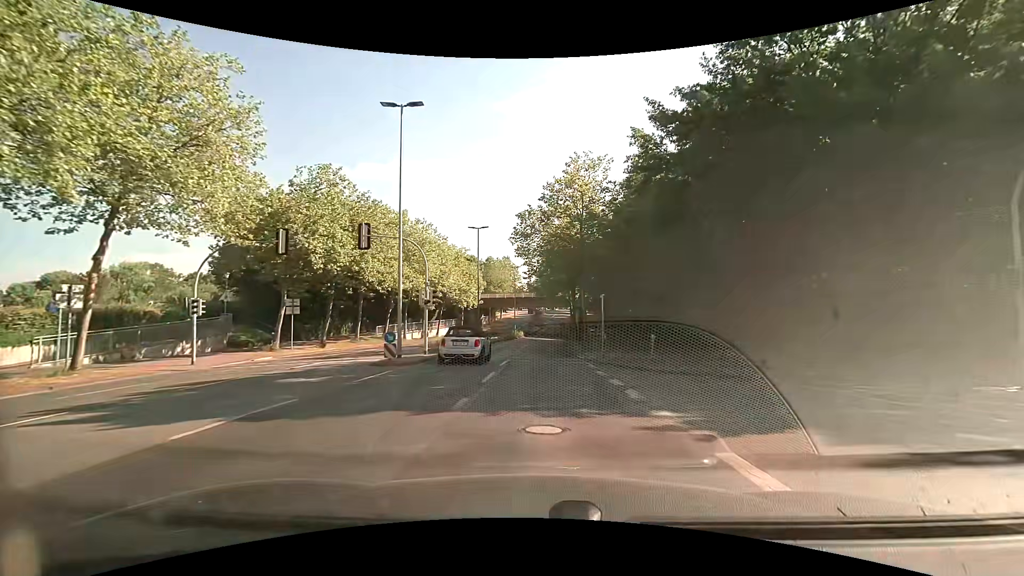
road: tertiary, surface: asphalt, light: Day
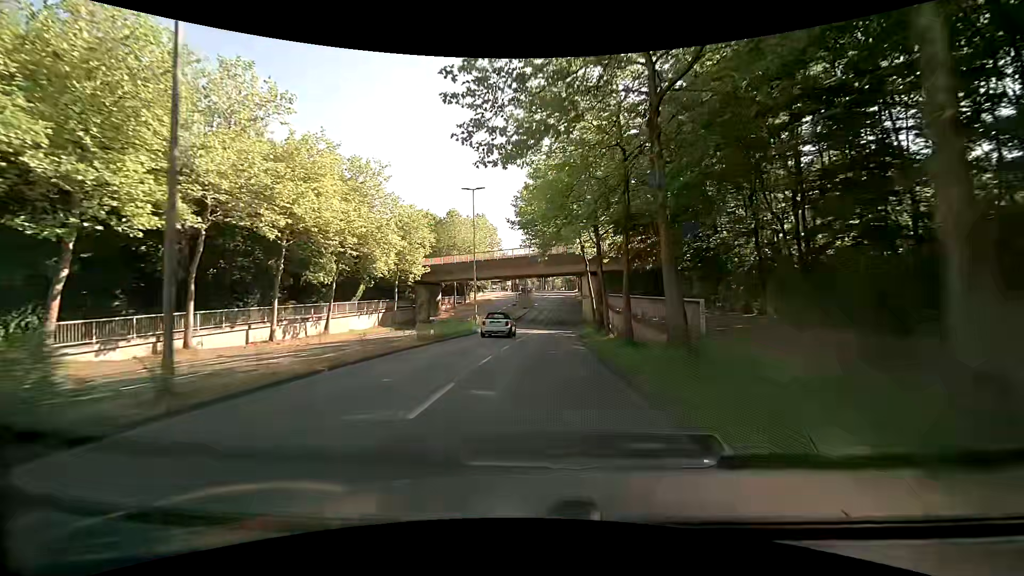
(+0.3, +37.3) m; +1°
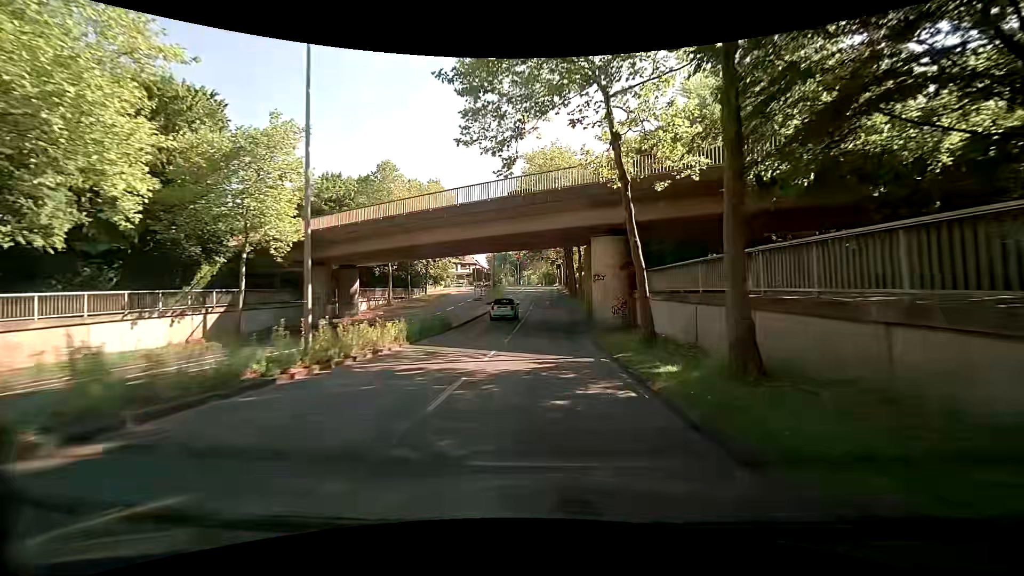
(+0.4, +24.0) m; +3°
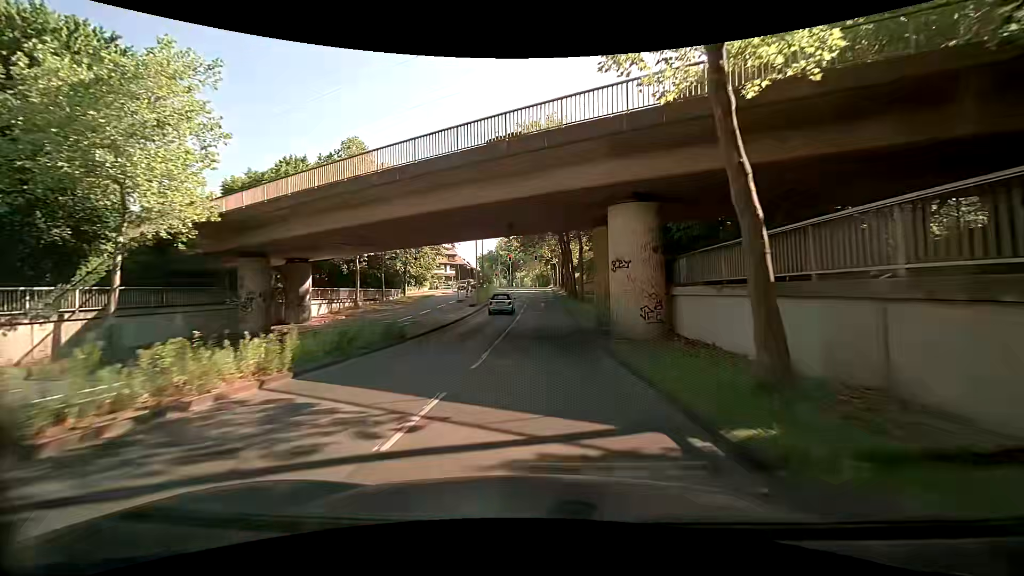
(+0.1, +8.0) m; +1°
(0, +10) (0, +20) (0, +30) (0, +40) (+1, +50) (+1, +60) (+1, +70) (+1, +80) (+1, +90) (+1, +100) m
